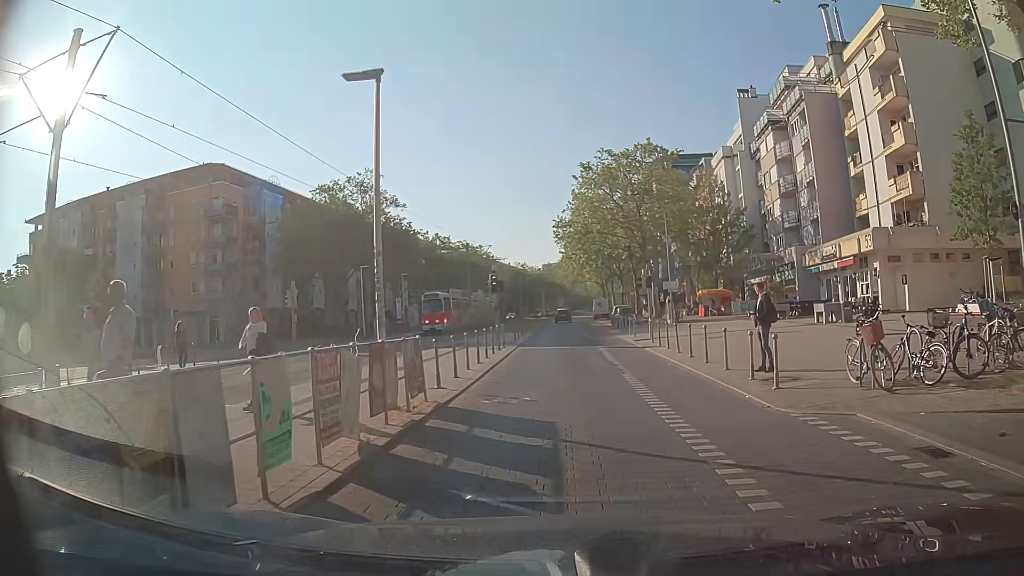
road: tertiary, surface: paving_stones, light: Day
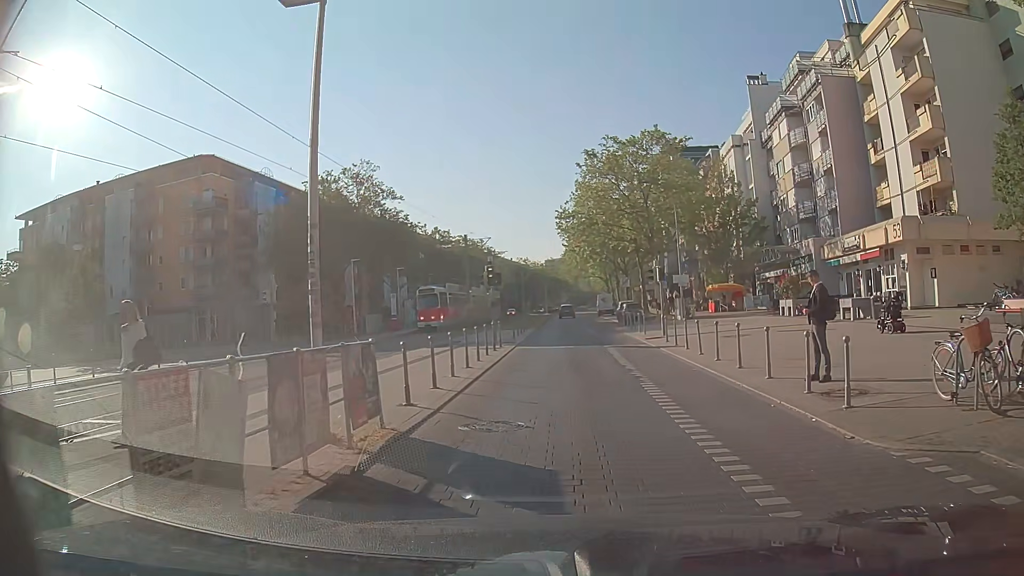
(-0.1, +2.9) m; -1°
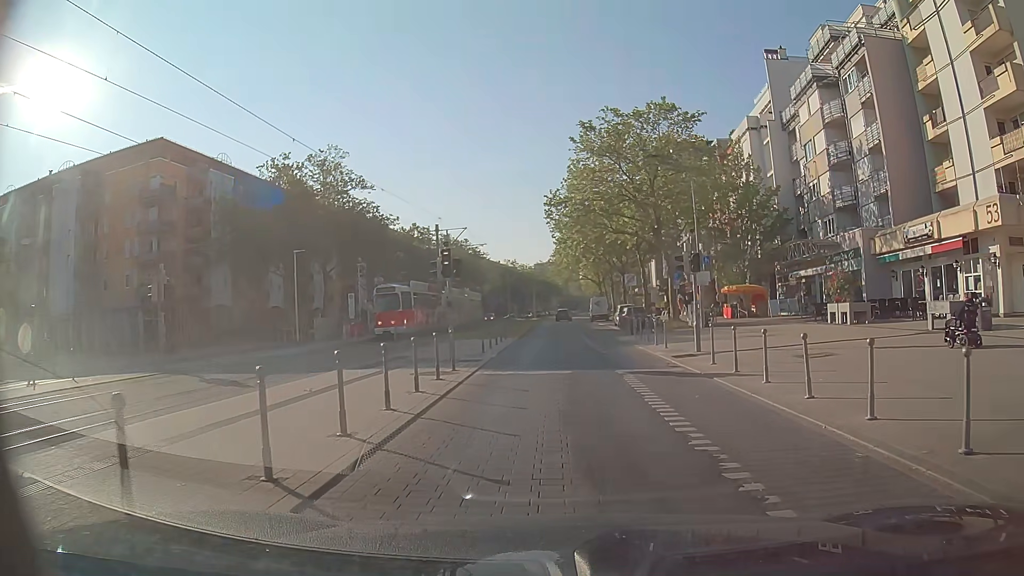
(0.0, +8.6) m; 0°
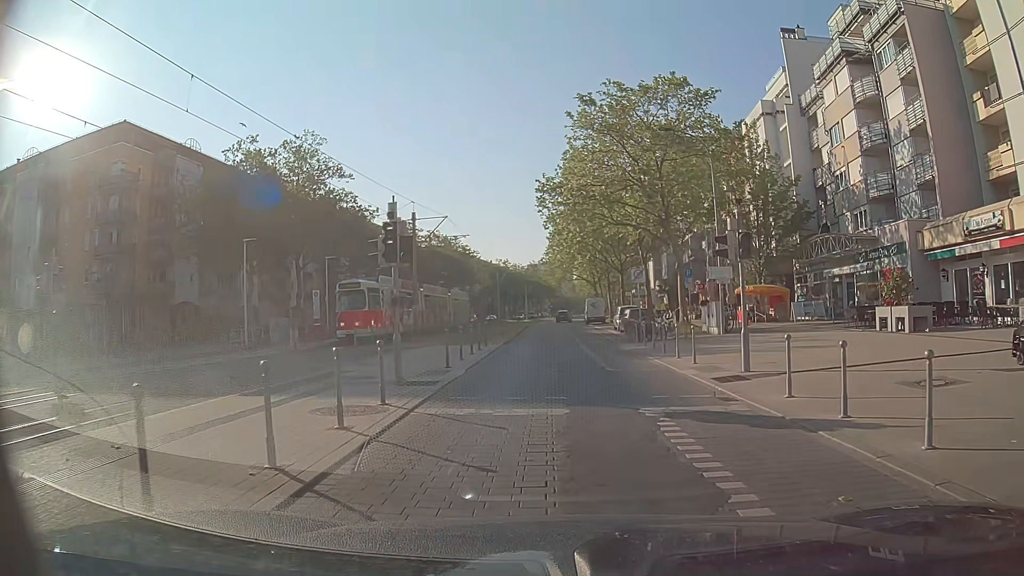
(+0.2, +5.6) m; +2°
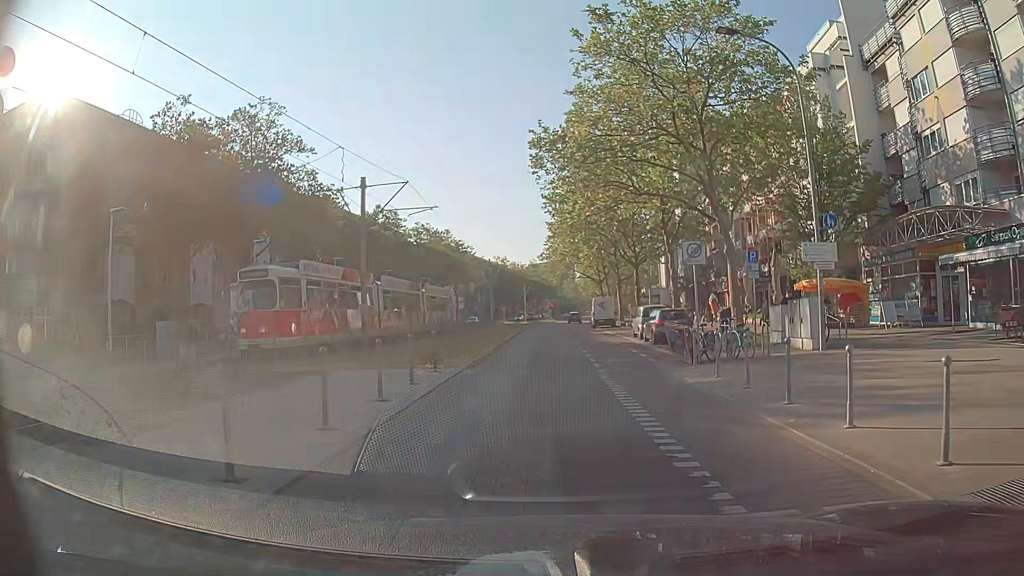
(-0.1, +11.0) m; 0°
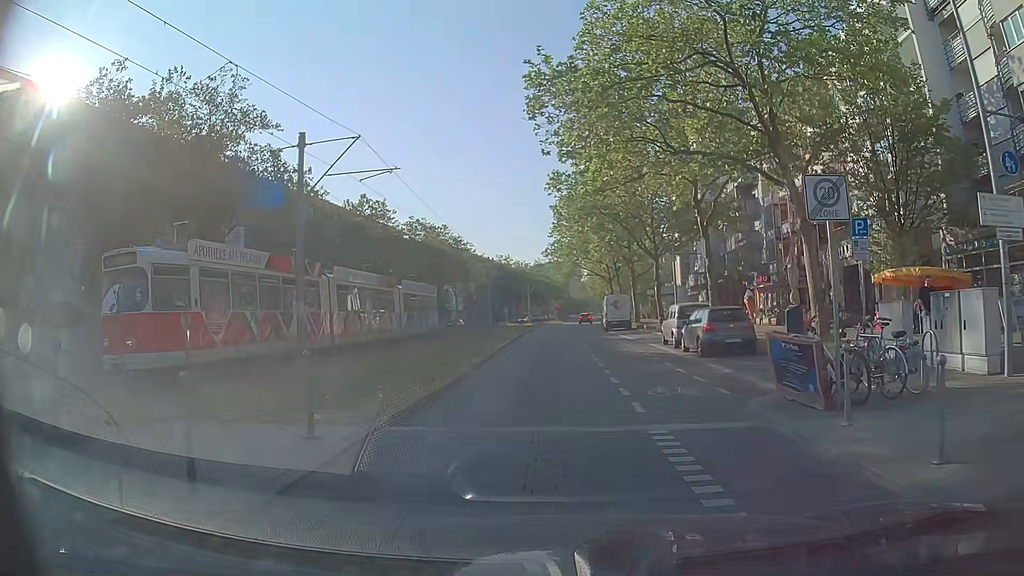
(-0.1, +8.1) m; -1°
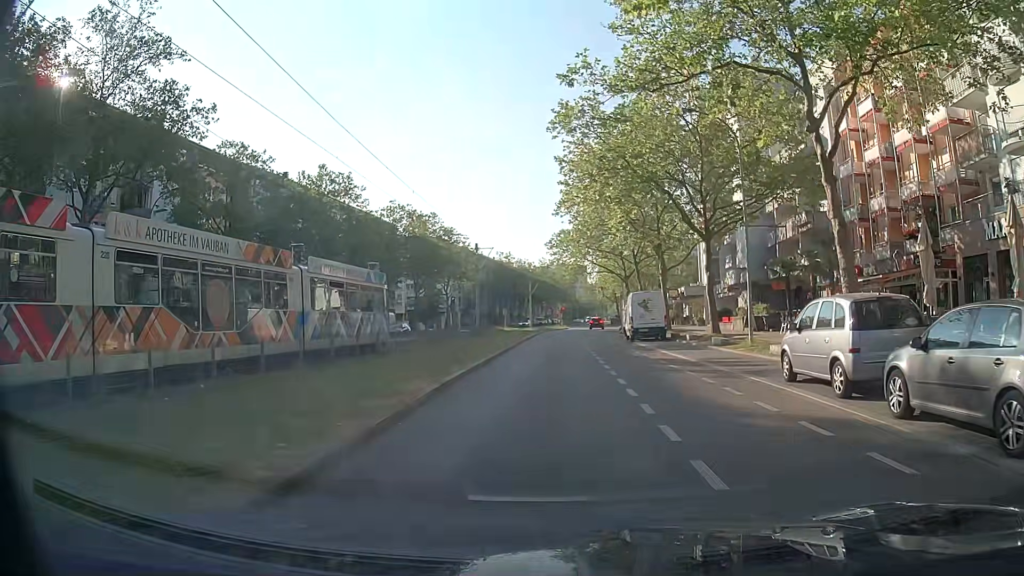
(0.0, +14.6) m; -2°
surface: asphalt
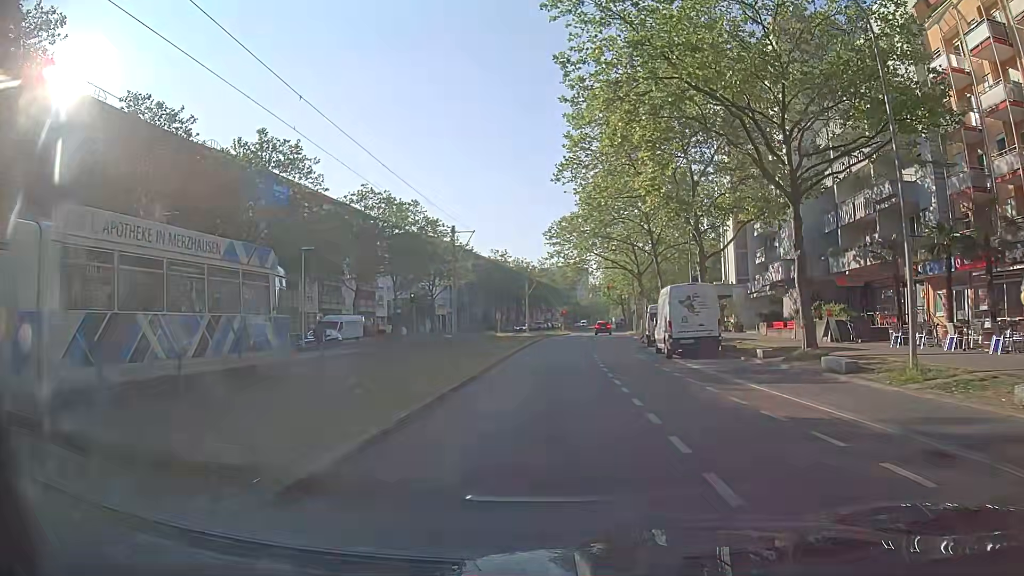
(+0.5, +12.7) m; +1°
